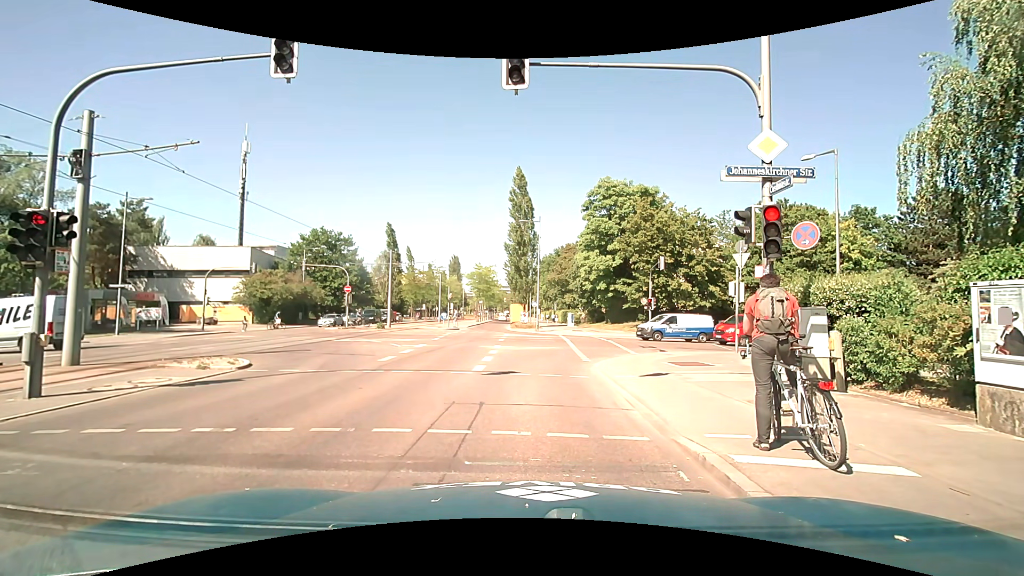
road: secondary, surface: asphalt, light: Day
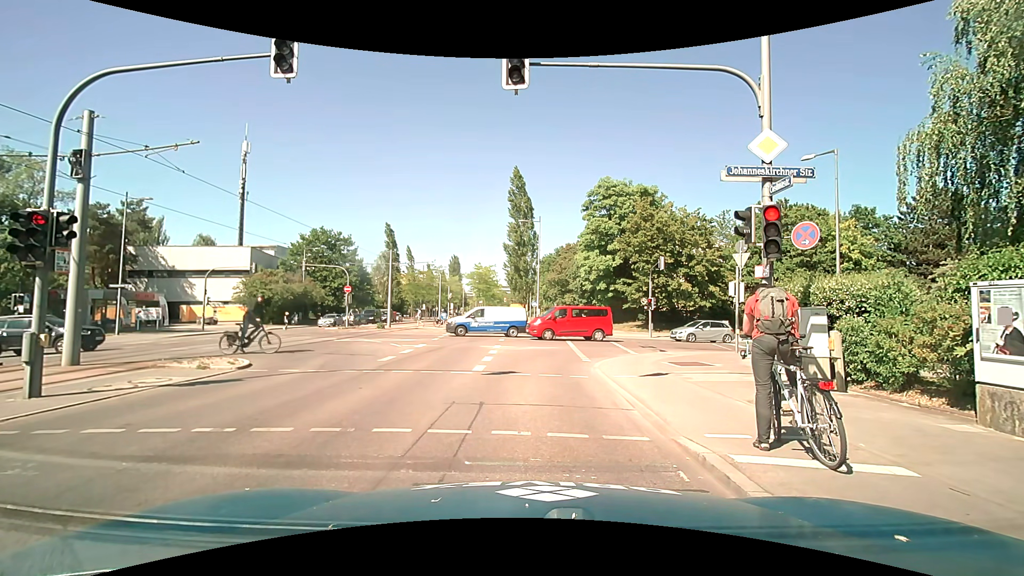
(0.0, 0.0) m; 0°
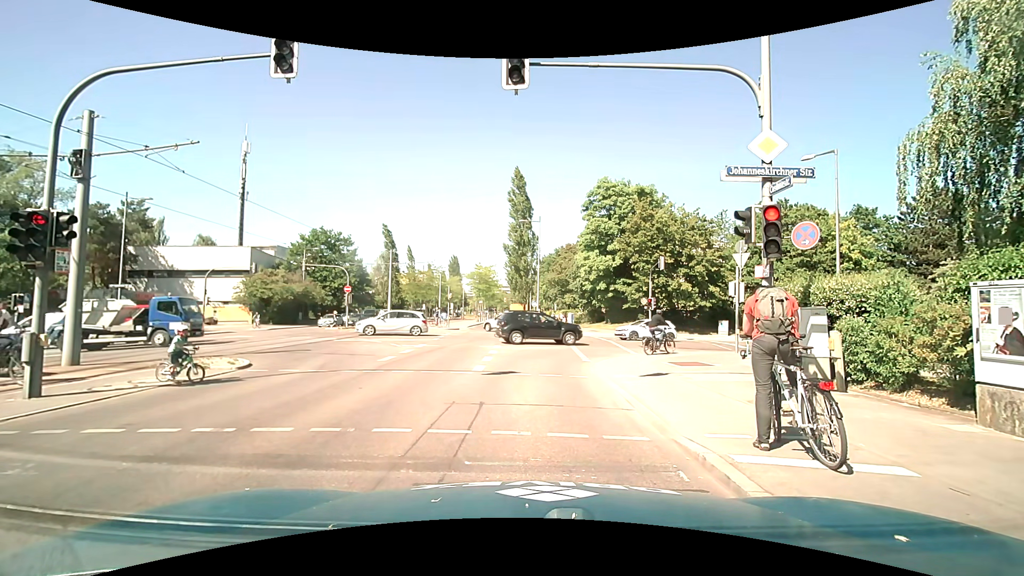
(0.0, 0.0) m; 0°
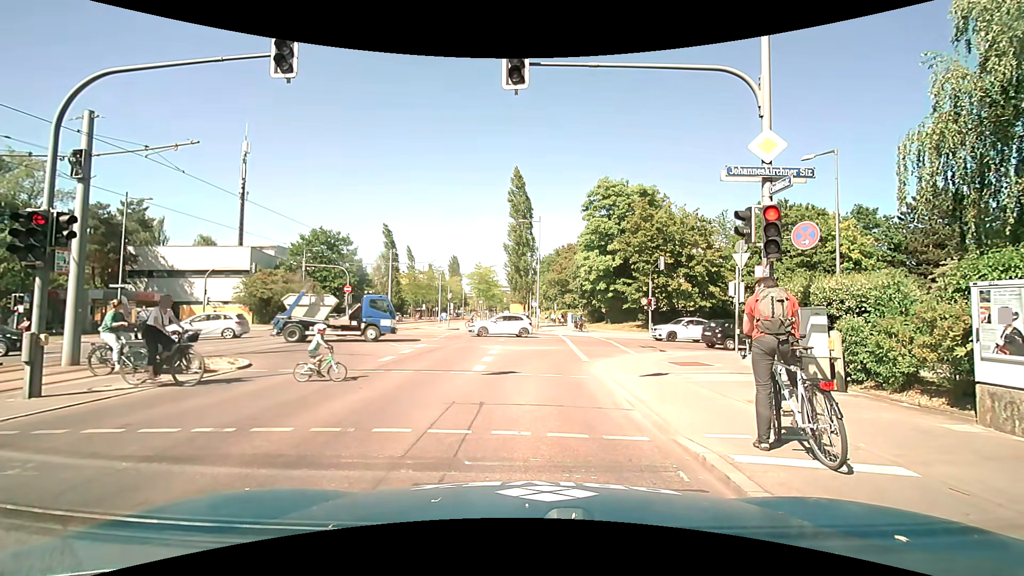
(0.0, 0.0) m; 0°
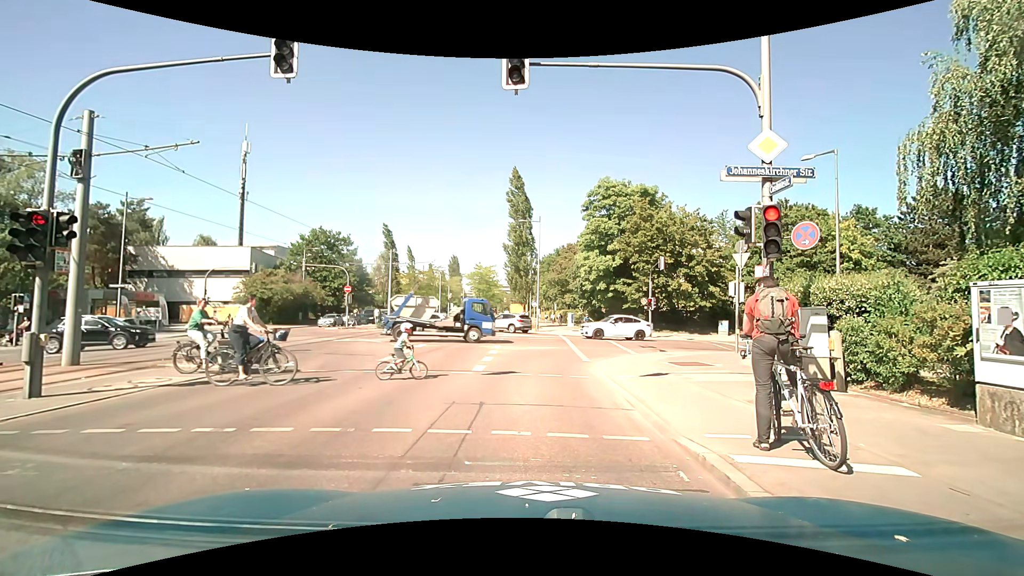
(0.0, 0.0) m; 0°
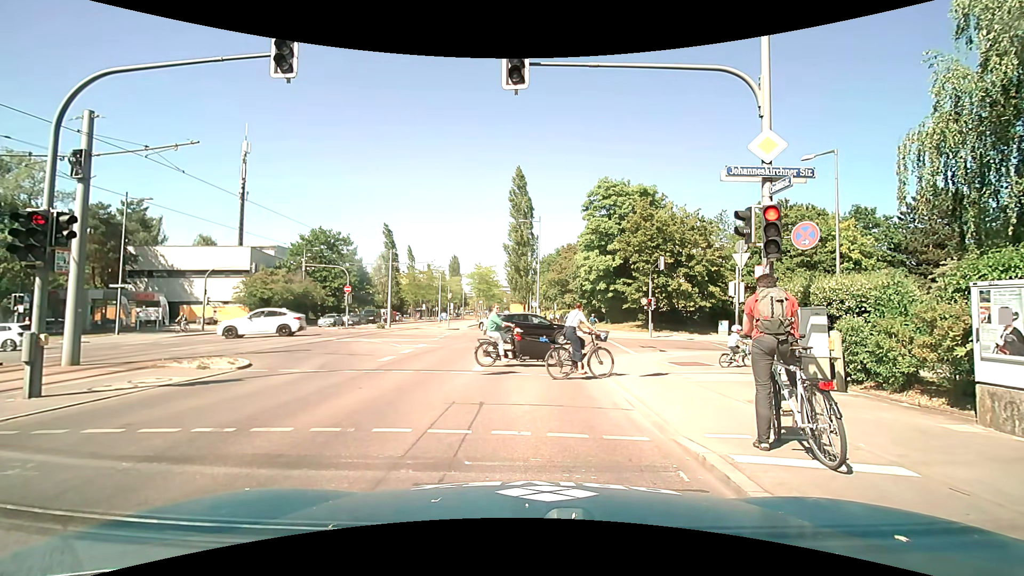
(0.0, 0.0) m; 0°
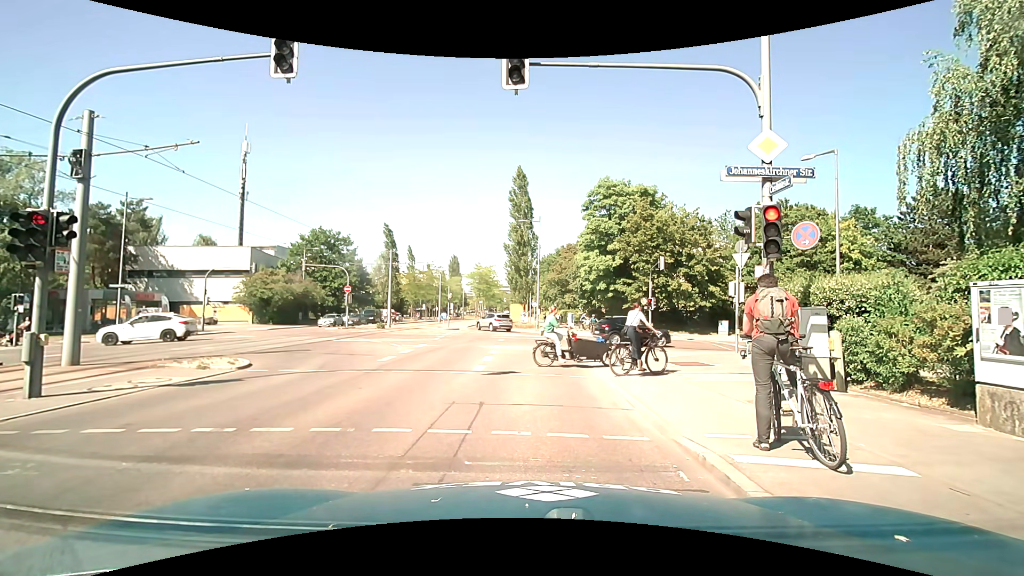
(0.0, 0.0) m; 0°
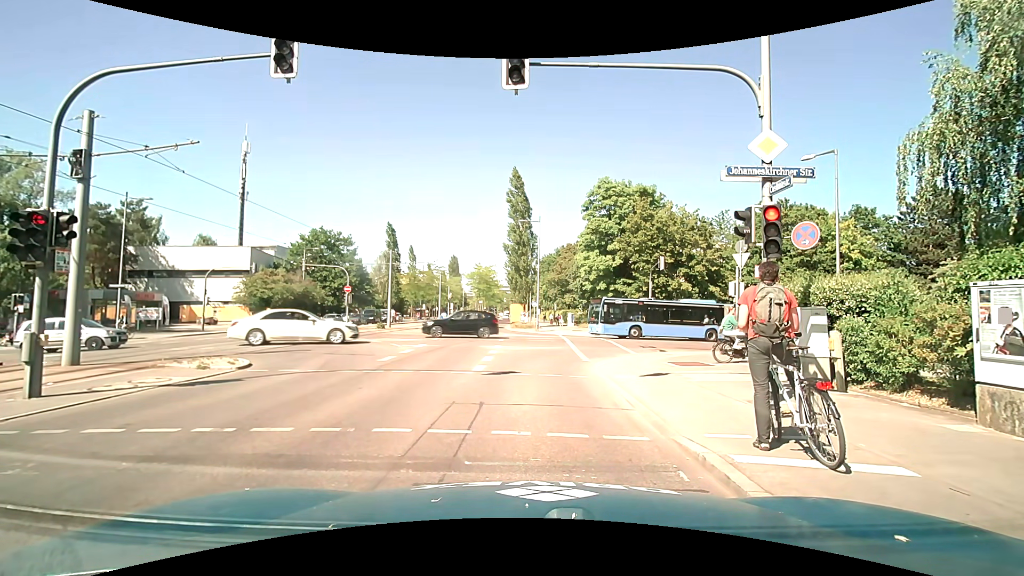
(0.0, 0.0) m; 0°
